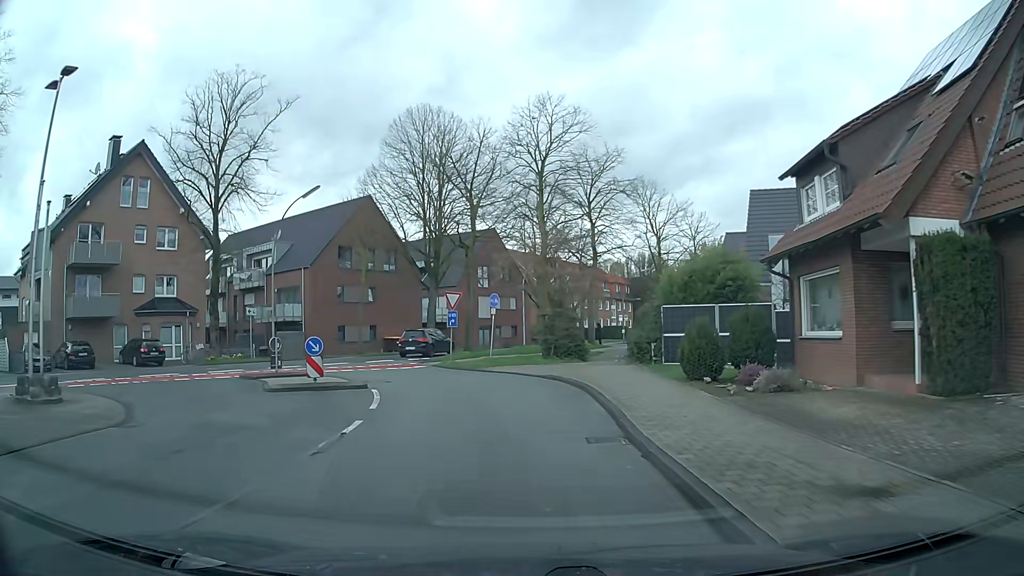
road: residential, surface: asphalt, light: Day
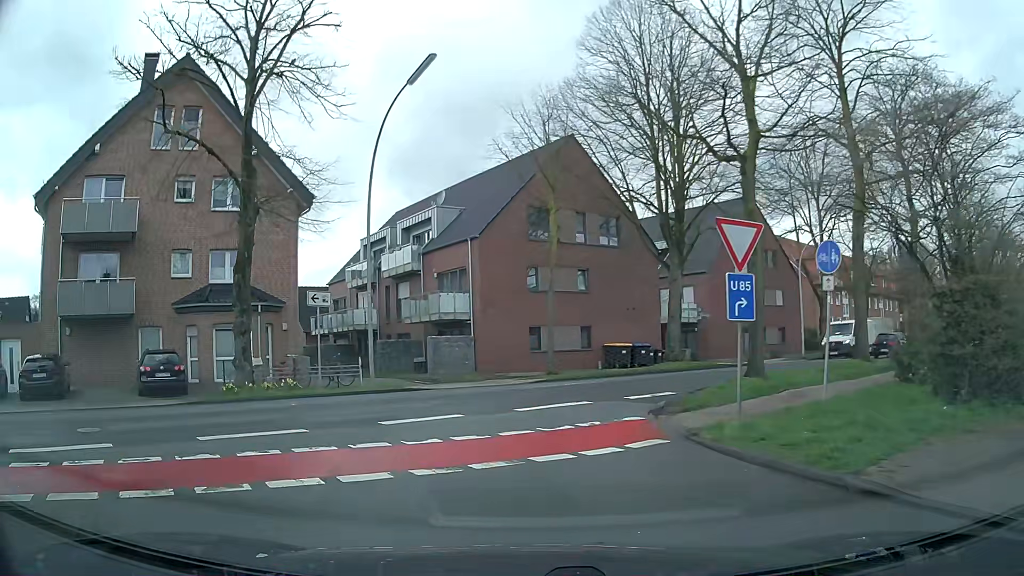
(-2.0, +17.4) m; -20°
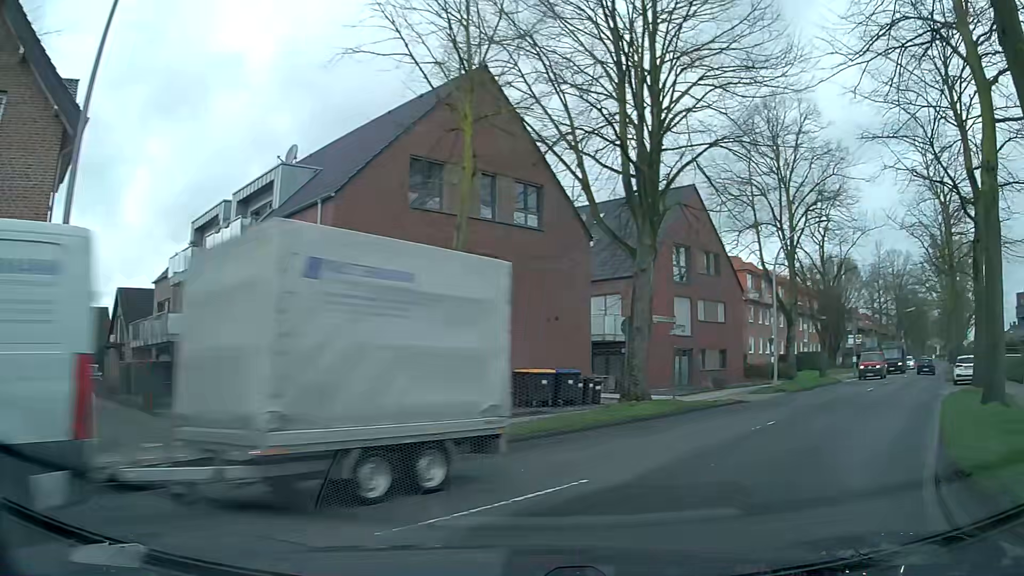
(-0.5, +12.1) m; +12°
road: secondary
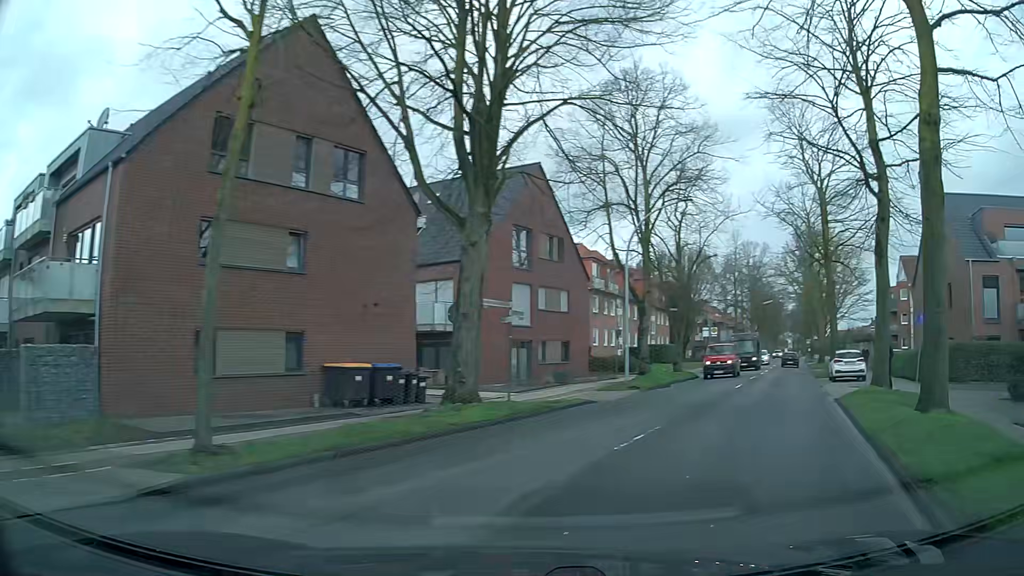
(+0.4, +3.5) m; +13°
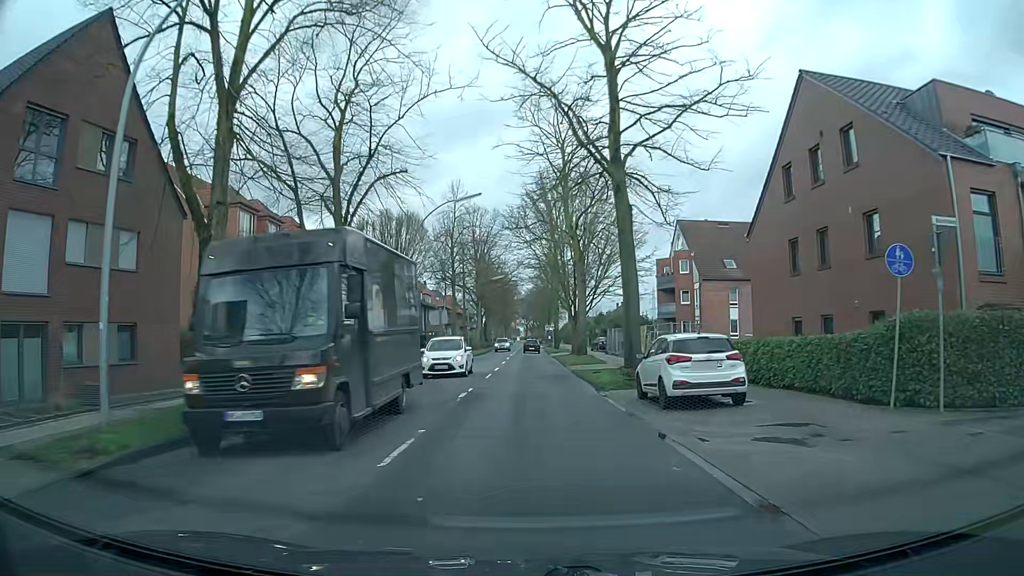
(+6.1, +18.8) m; +22°
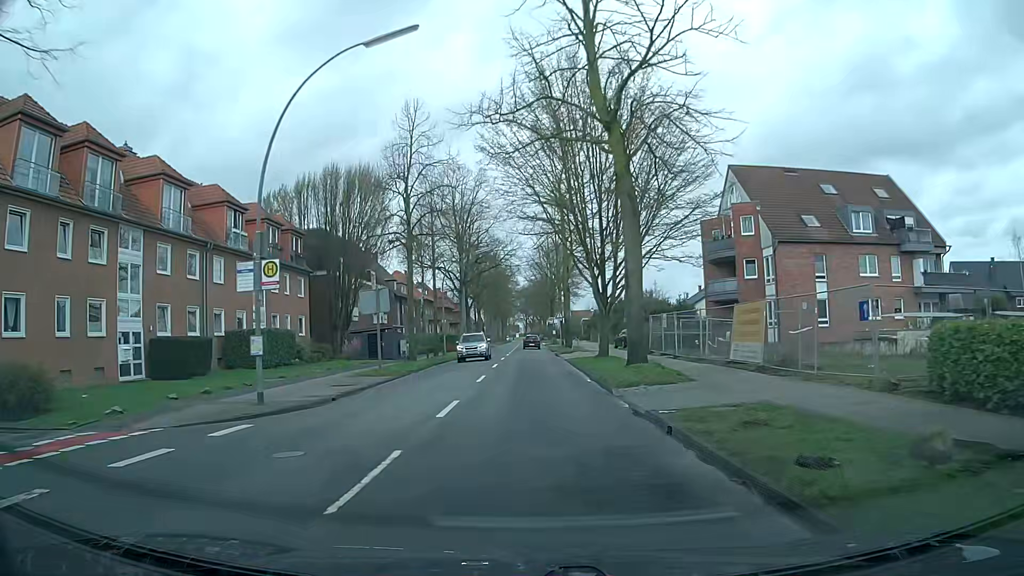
(-0.1, +20.2) m; -1°
